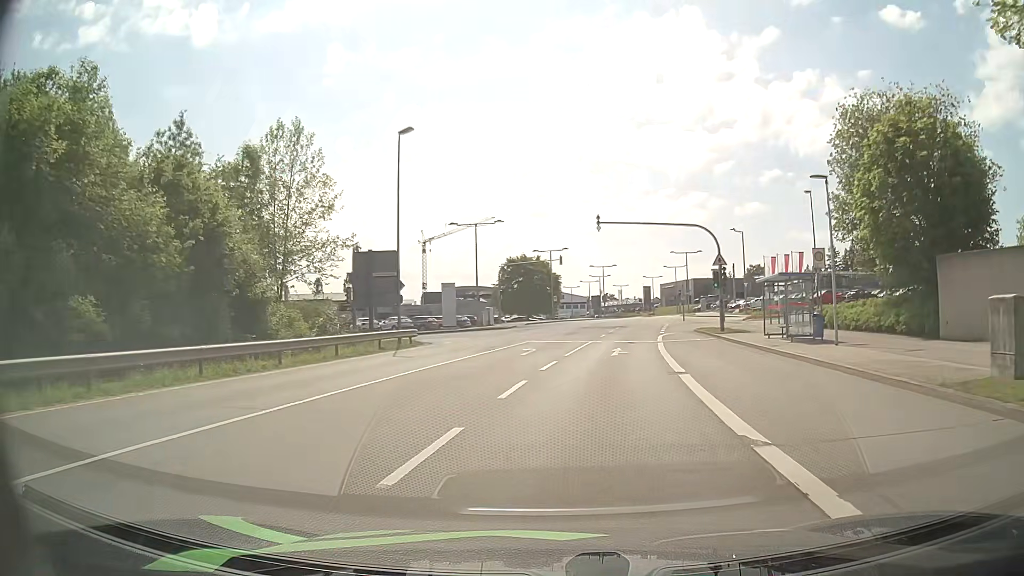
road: secondary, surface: asphalt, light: Day
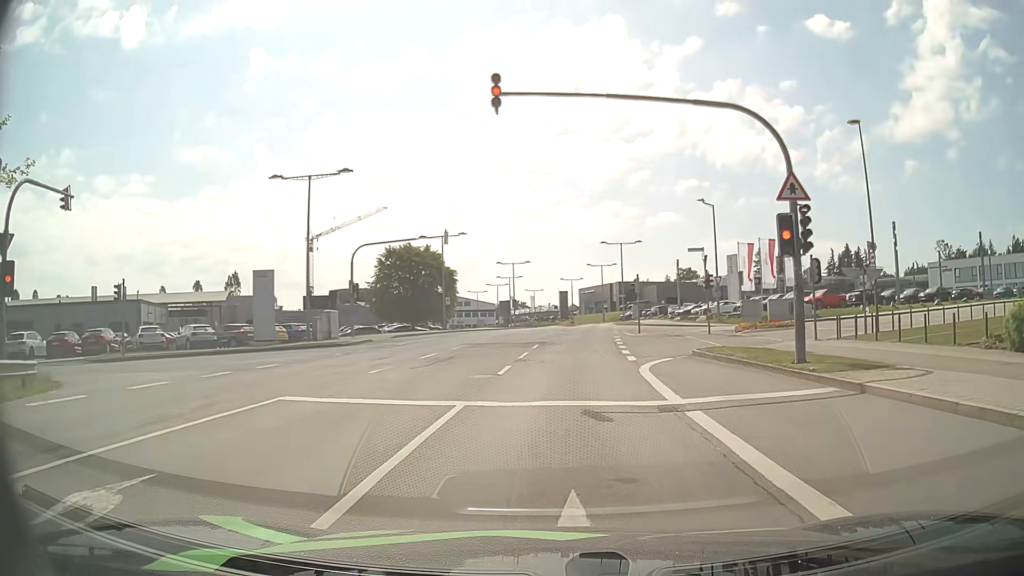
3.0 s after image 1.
(+2.0, +22.2) m; +8°
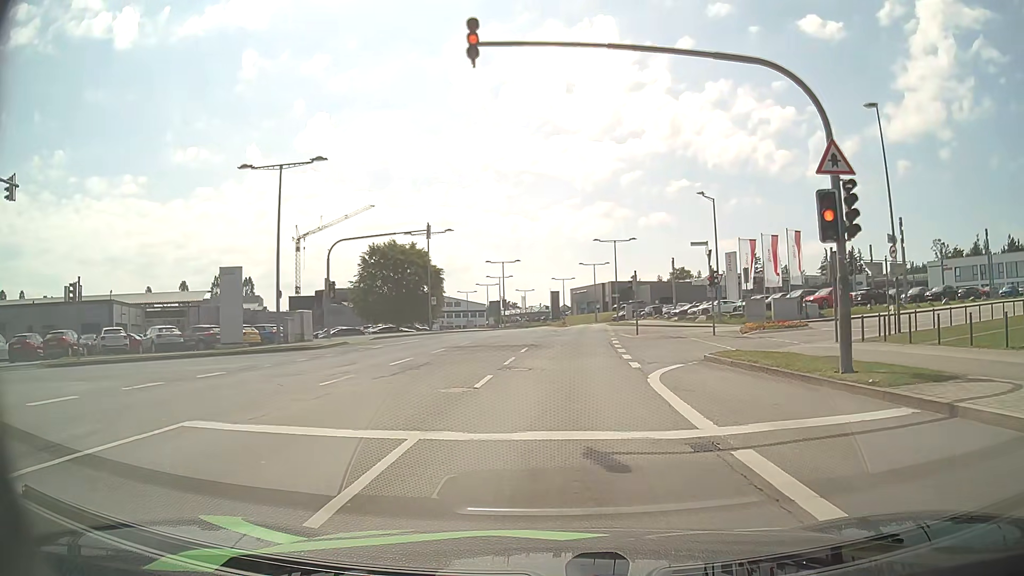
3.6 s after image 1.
(0.0, +3.0) m; +1°
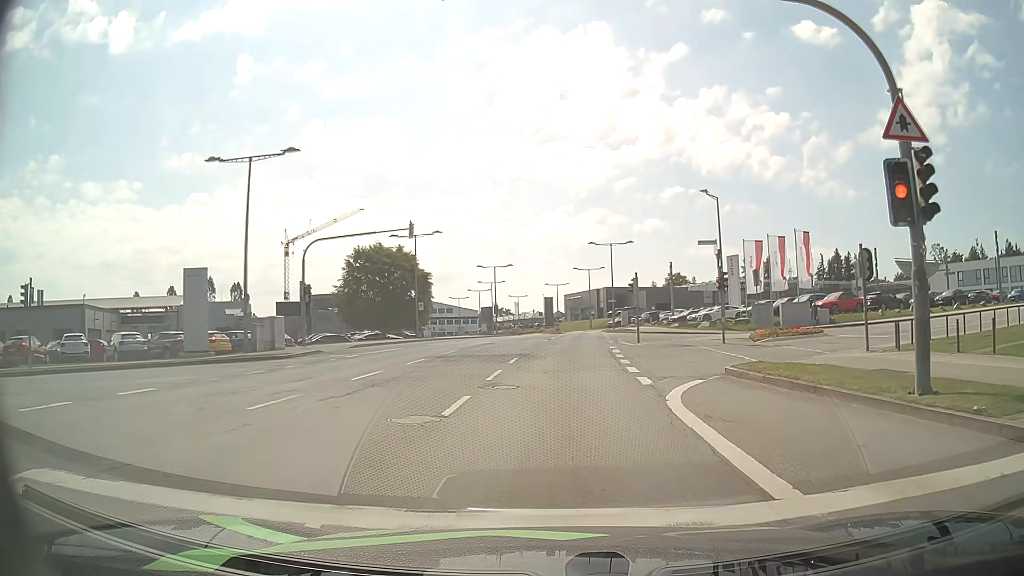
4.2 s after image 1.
(0.0, +3.1) m; +1°
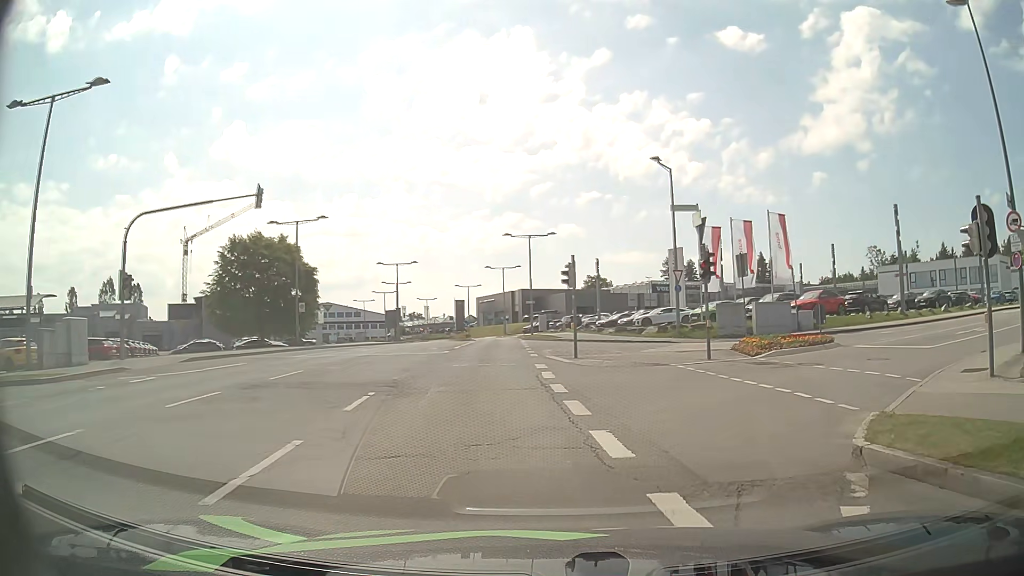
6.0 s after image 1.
(+0.3, +10.5) m; +7°
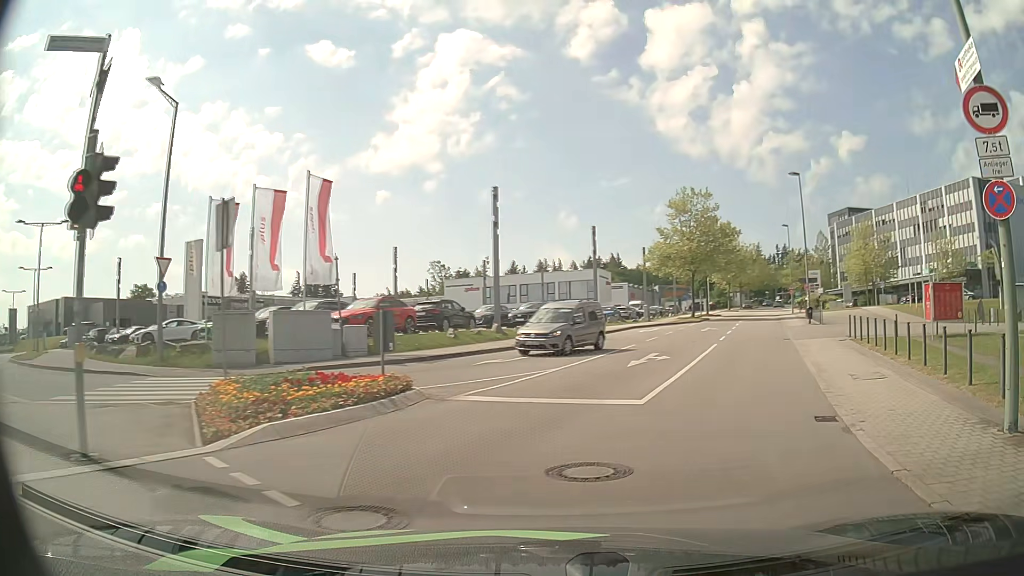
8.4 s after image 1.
(+3.8, +12.6) m; +36°
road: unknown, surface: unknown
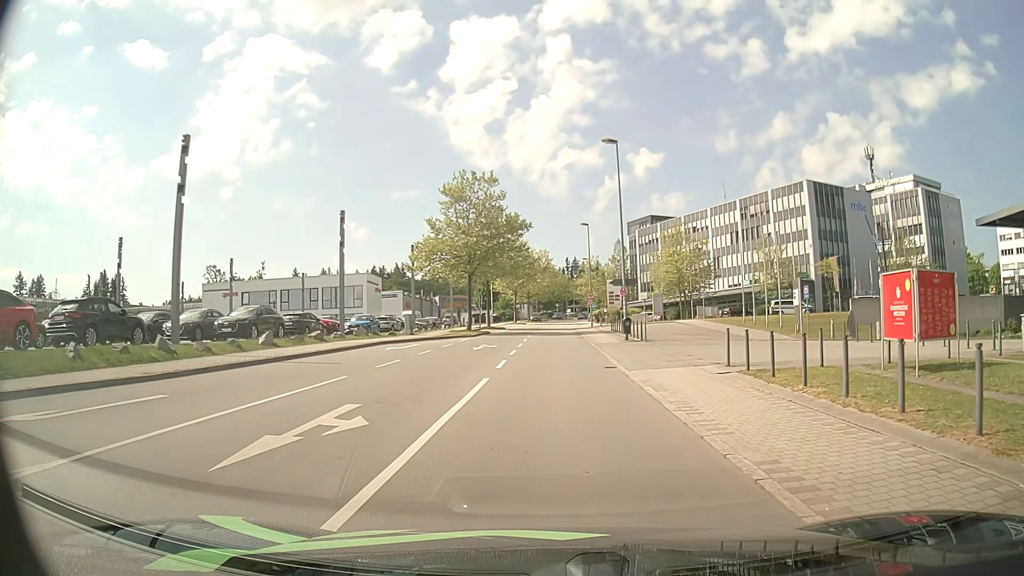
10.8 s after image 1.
(+3.1, +11.6) m; +21°
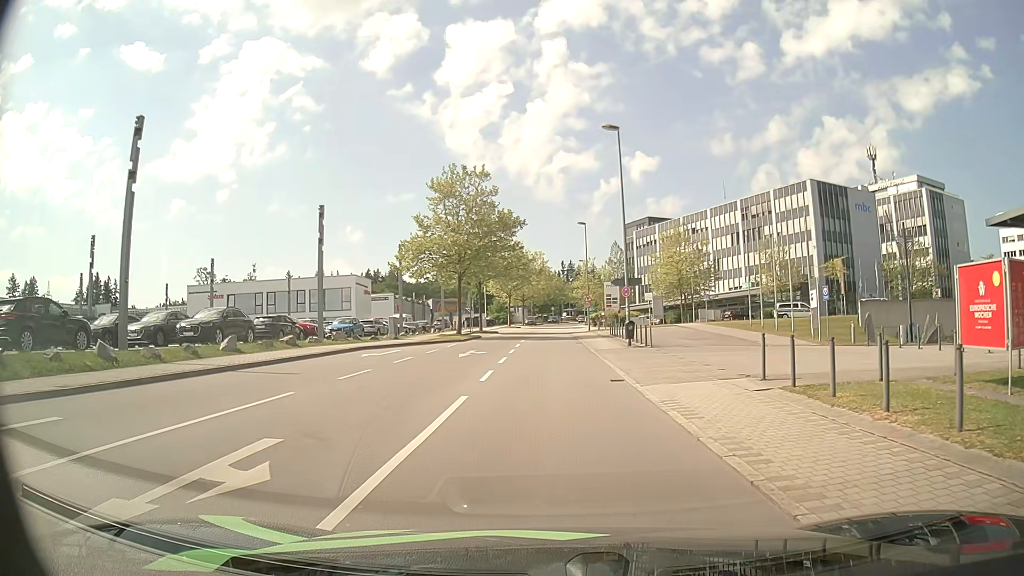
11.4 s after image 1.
(0.0, +3.1) m; 0°
(0, +10) (0, +20) (0, +30) (0, +40) (0, +50) (0, +60) (+1, +70) (+8, +76) (+18, +76) (+28, +74) m
